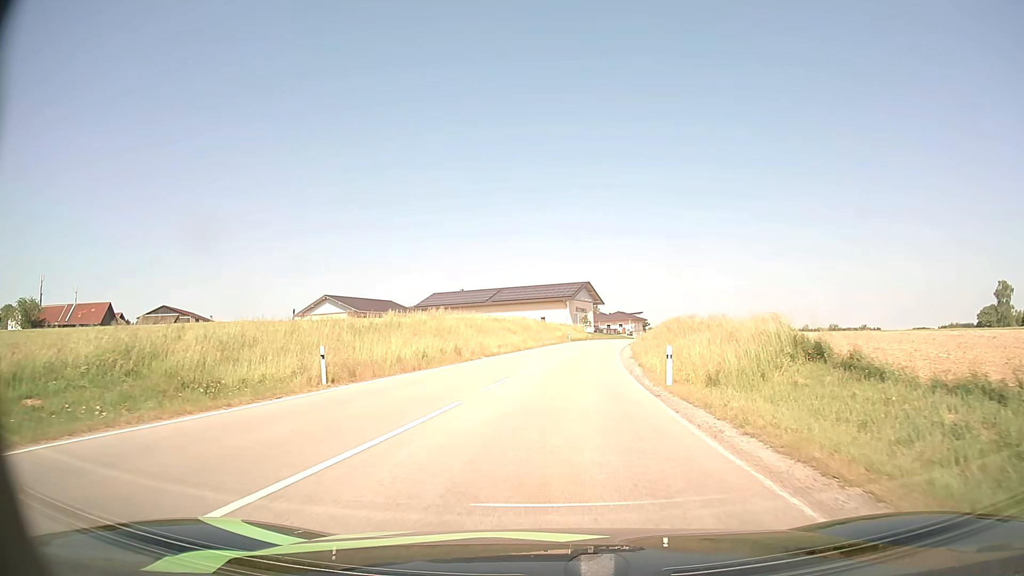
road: unclassified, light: Day
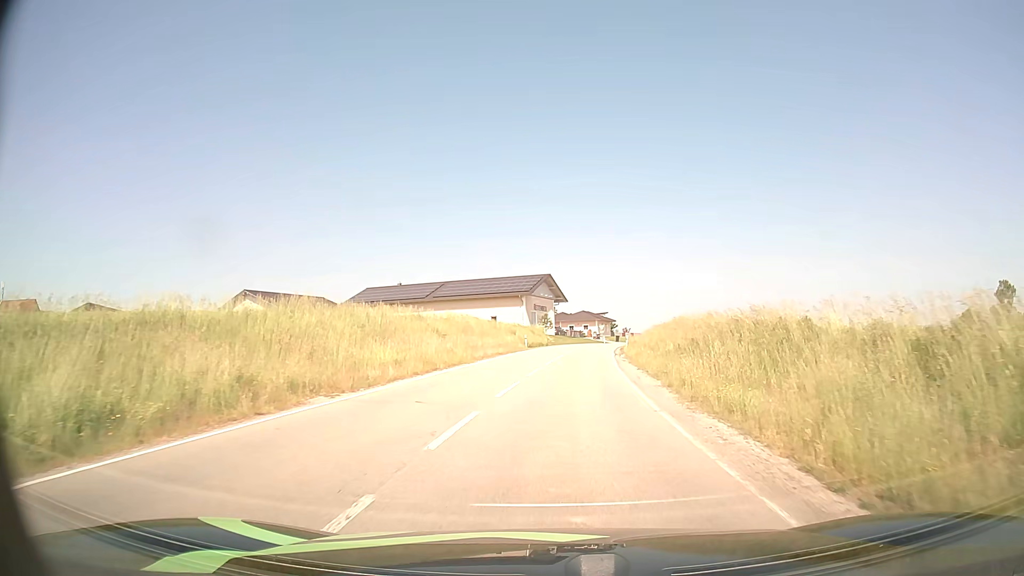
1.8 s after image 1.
(+0.5, +19.6) m; +4°
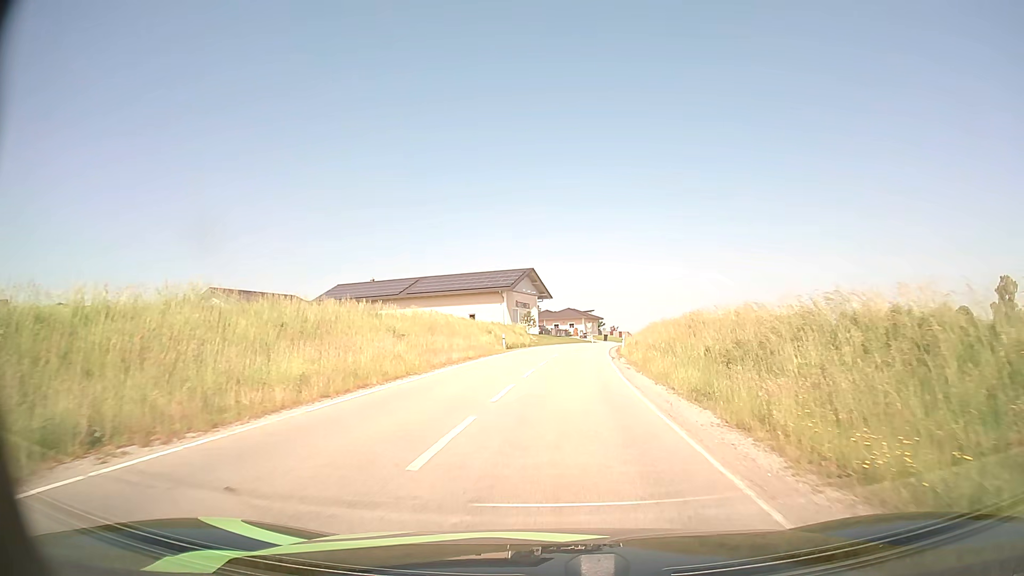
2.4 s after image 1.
(+0.1, +7.3) m; +2°
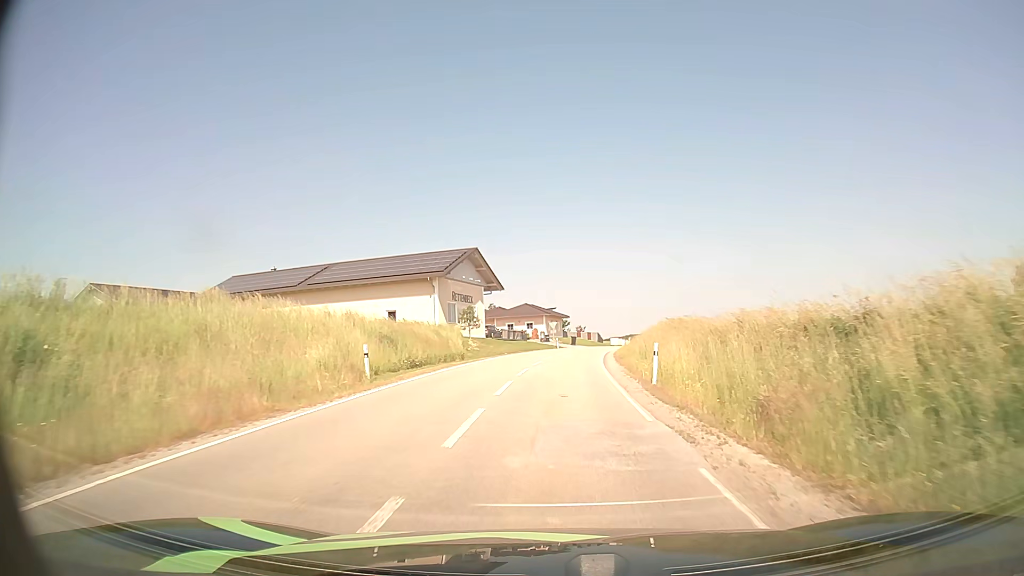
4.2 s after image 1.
(+0.6, +23.5) m; +3°
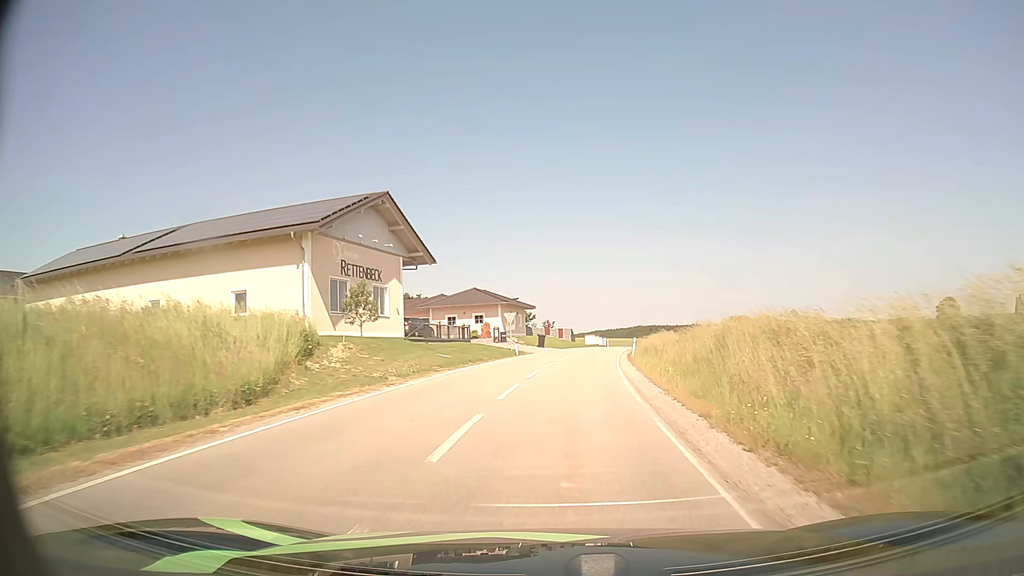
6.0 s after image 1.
(+0.6, +25.3) m; +3°
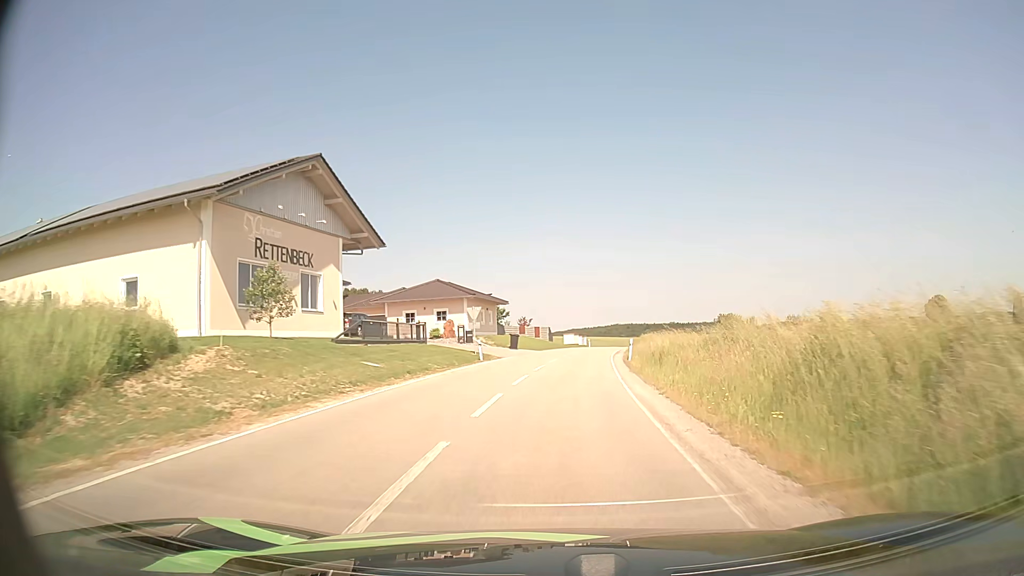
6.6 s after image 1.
(+0.2, +8.7) m; +2°
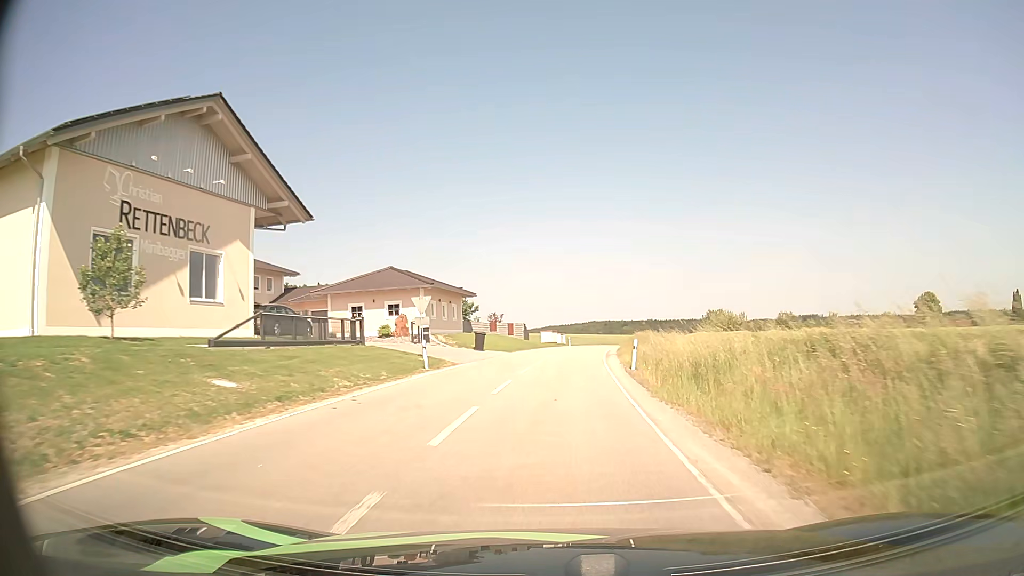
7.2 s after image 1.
(+0.2, +8.8) m; +2°
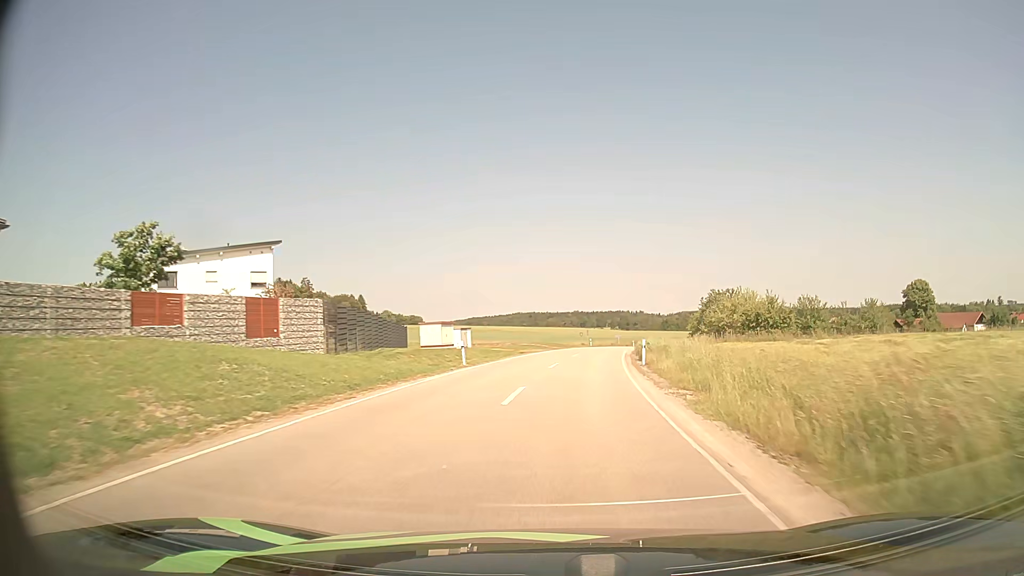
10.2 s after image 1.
(+2.4, +46.3) m; +6°
(0, +10) (+1, +20) (+2, +30) (+3, +40) (+4, +50) (+6, +60) (+8, +69) (+10, +79) (+13, +89) (+16, +98) m
